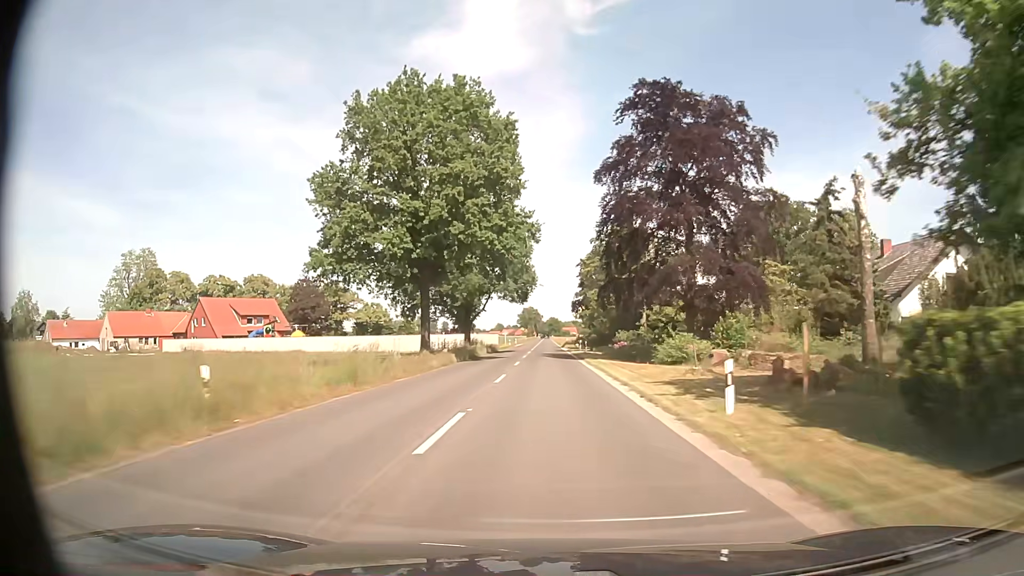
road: secondary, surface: asphalt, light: Day
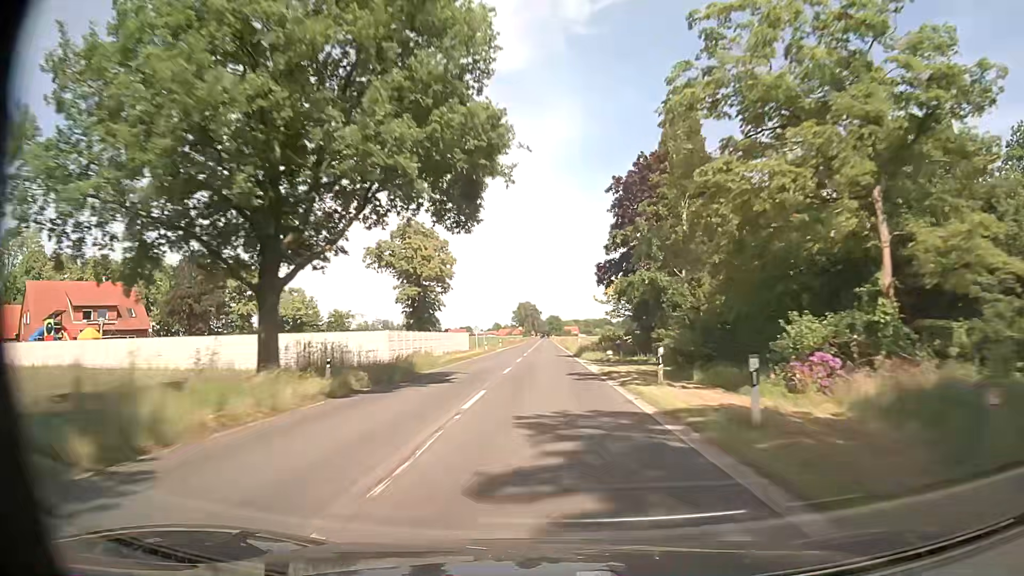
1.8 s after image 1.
(+0.1, +43.6) m; 0°
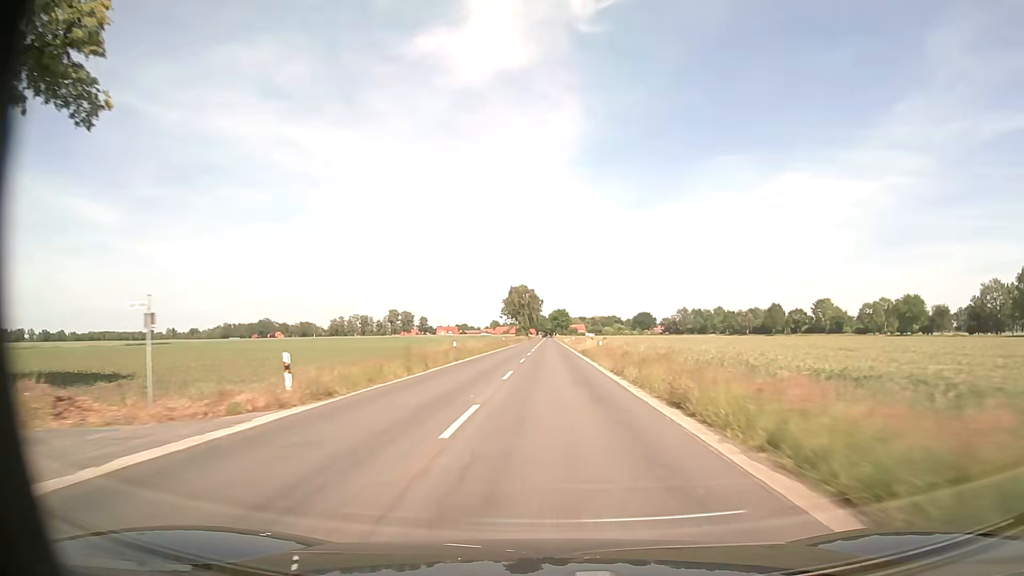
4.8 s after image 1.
(-0.4, +76.1) m; 0°
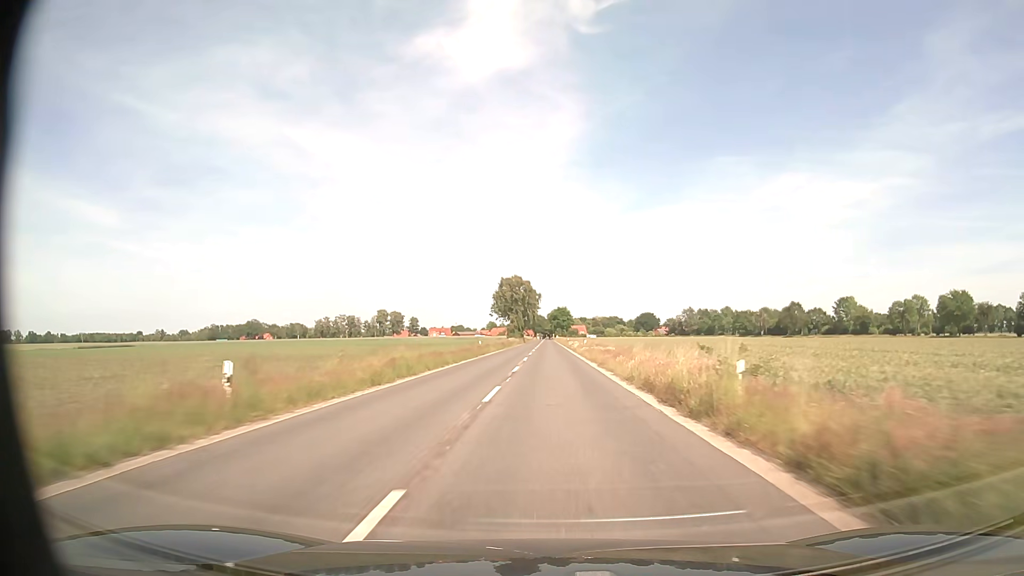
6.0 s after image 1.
(0.0, +31.0) m; 0°
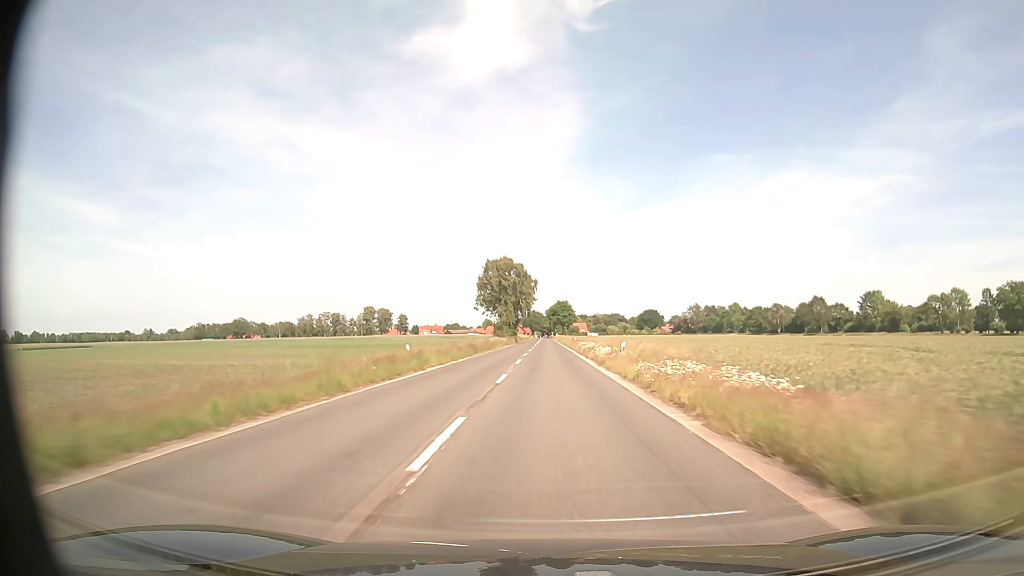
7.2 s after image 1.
(0.0, +31.2) m; 0°
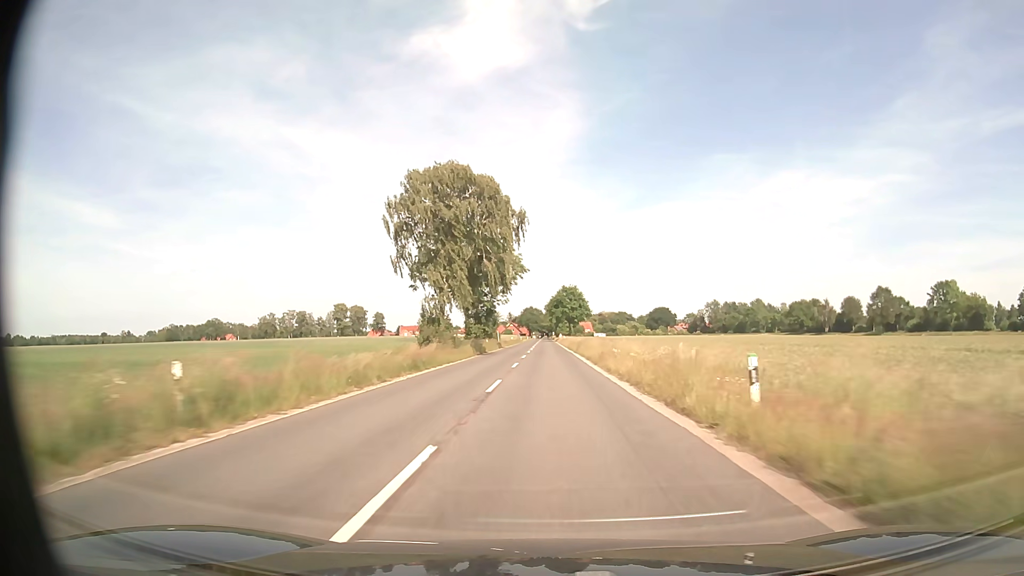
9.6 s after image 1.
(0.0, +62.7) m; 0°
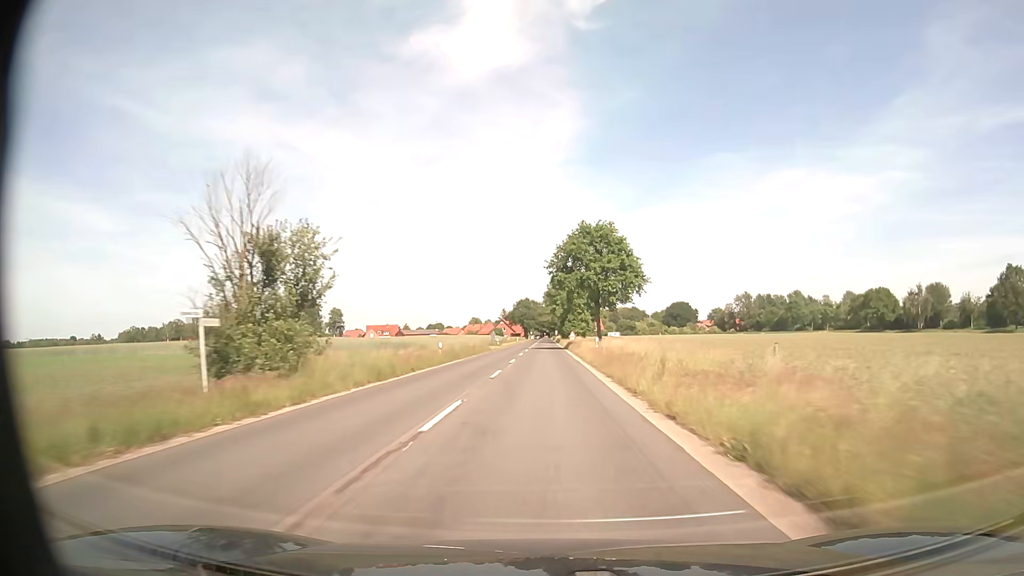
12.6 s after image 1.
(+0.1, +78.9) m; 0°
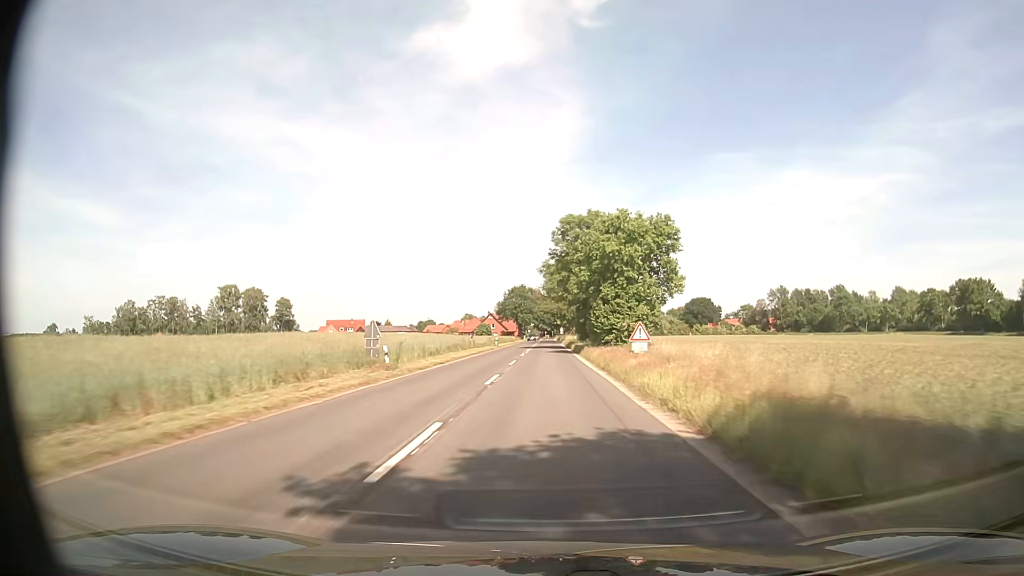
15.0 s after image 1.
(-0.3, +63.2) m; 0°
(0, +10) (0, +20) (0, +30) (0, +40) (0, +50) (0, +60) (0, +70) (0, +80) (0, +90) (0, +100) m
